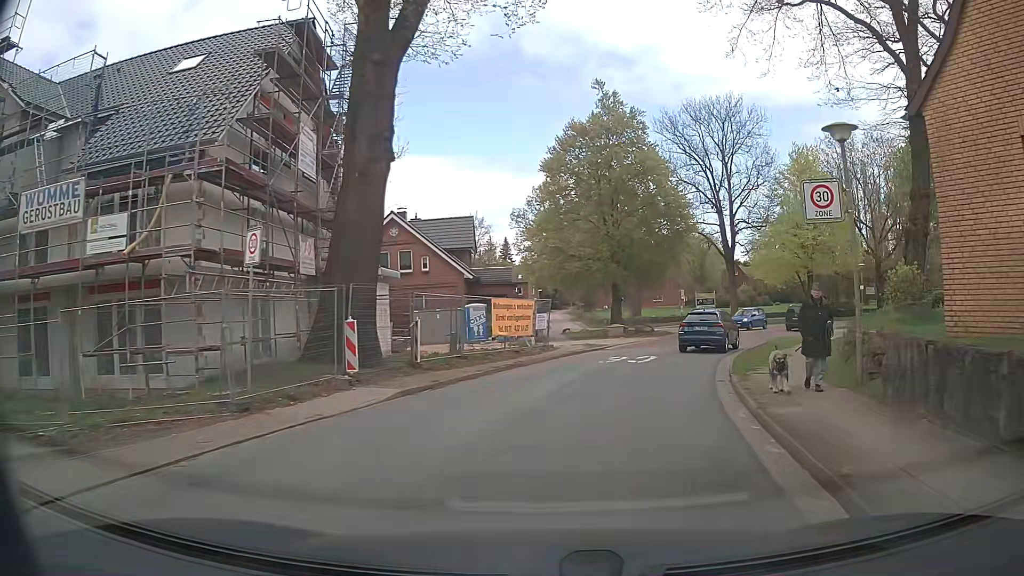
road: tertiary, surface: asphalt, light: Day
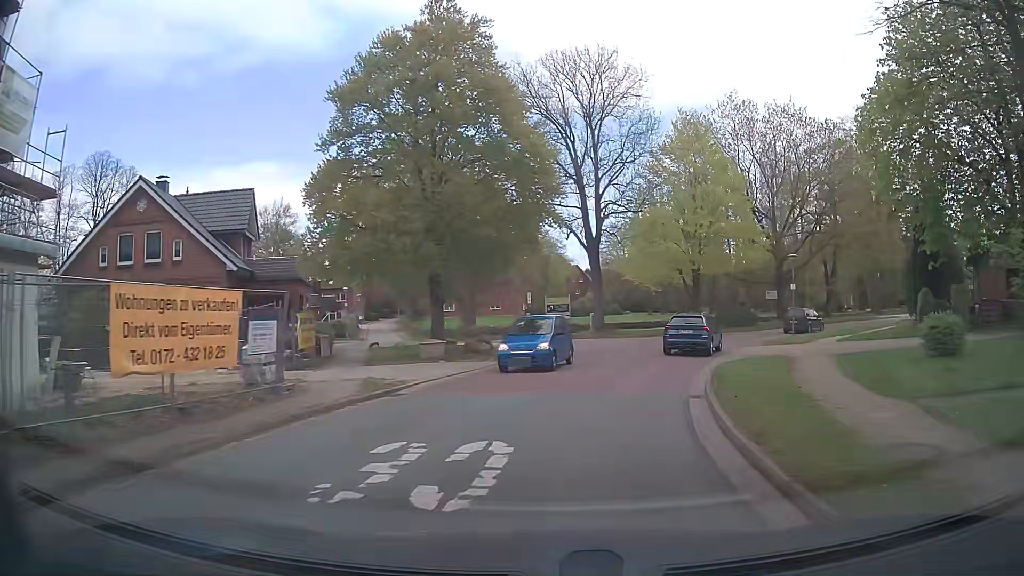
(+1.8, +14.2) m; +15°
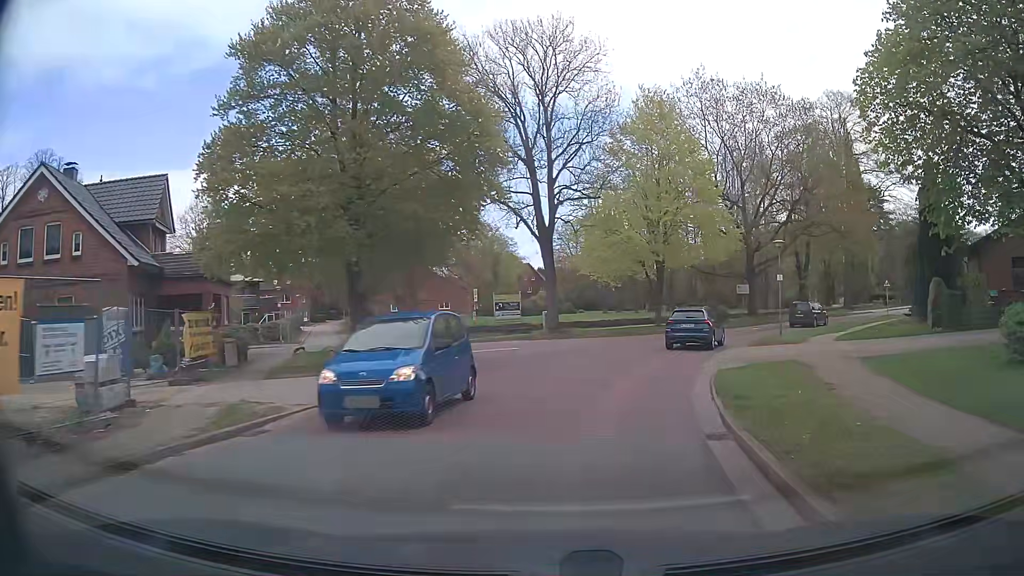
(+0.2, +4.8) m; +3°
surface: paving_stones
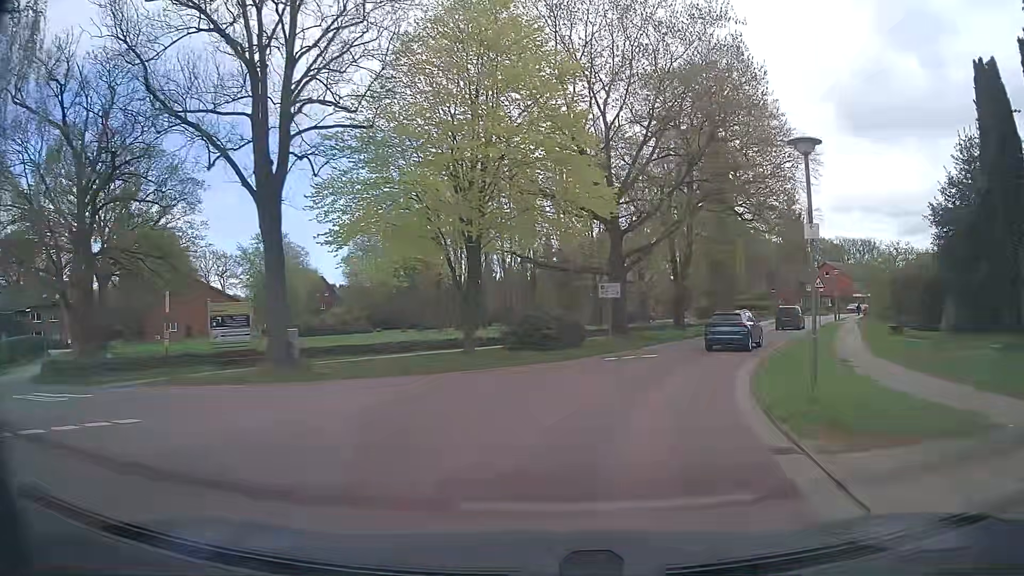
(+2.6, +18.9) m; +16°
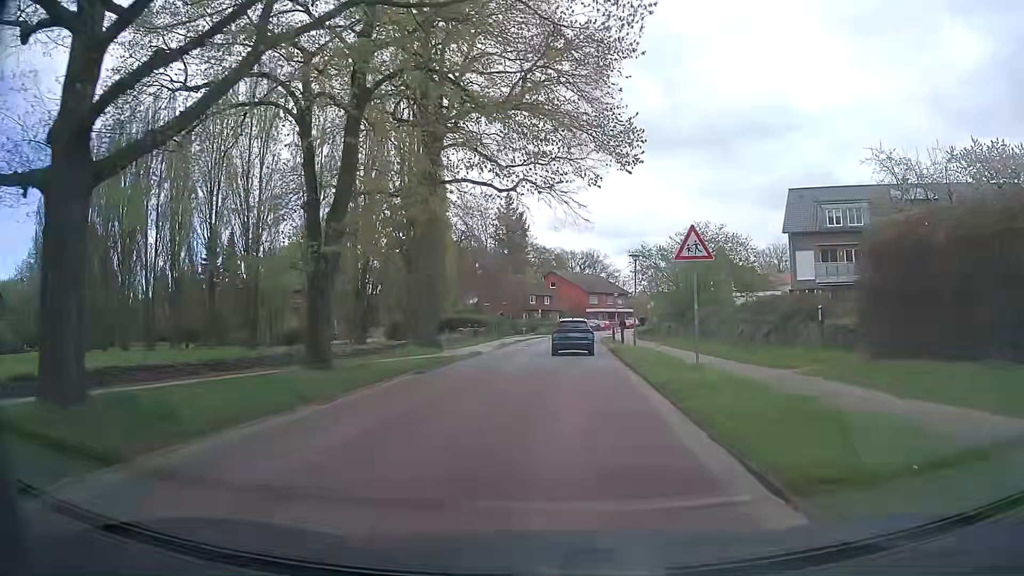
(+5.8, +23.9) m; +25°
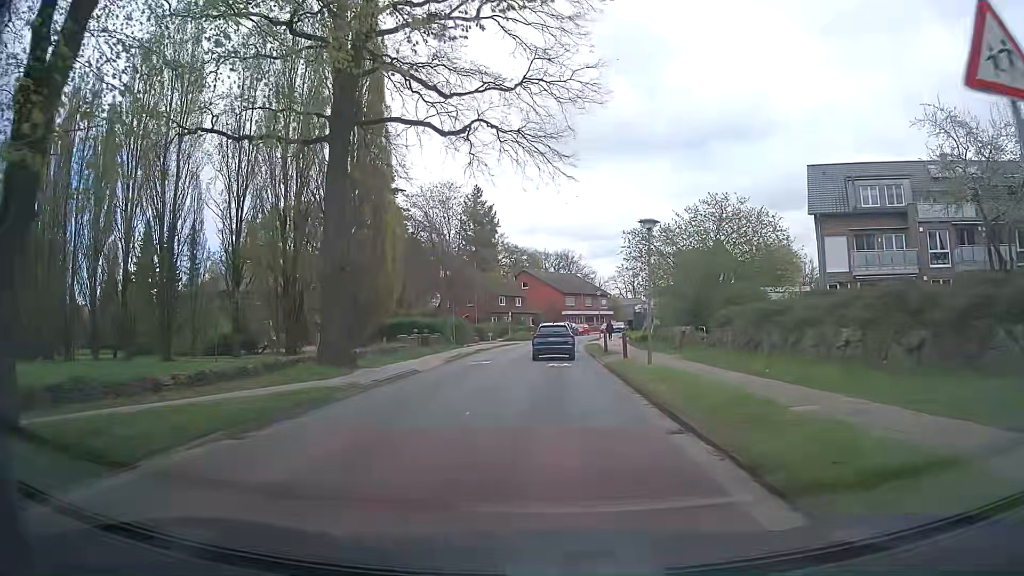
(+0.5, +10.9) m; +4°
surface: asphalt
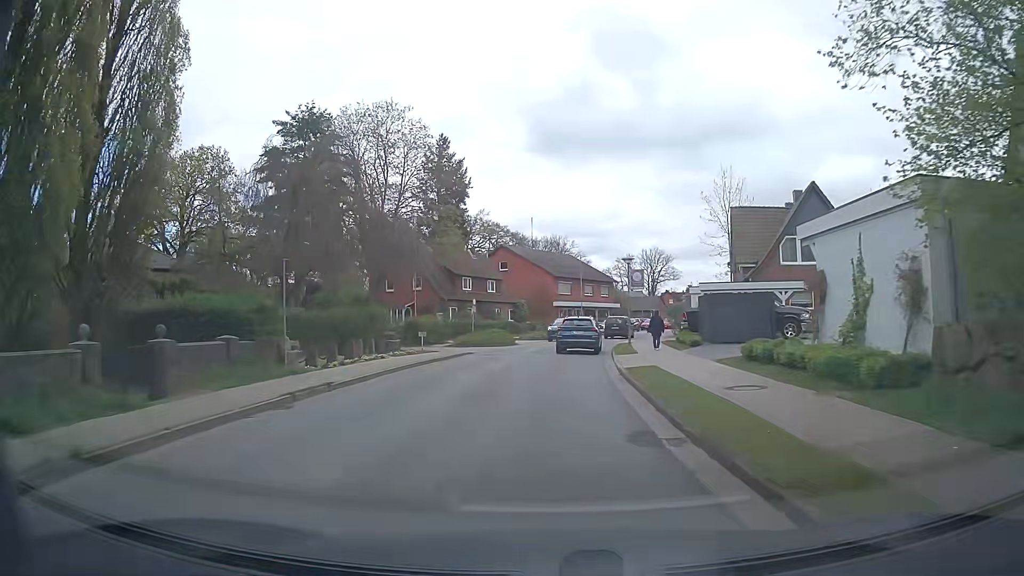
(+0.3, +28.1) m; +1°
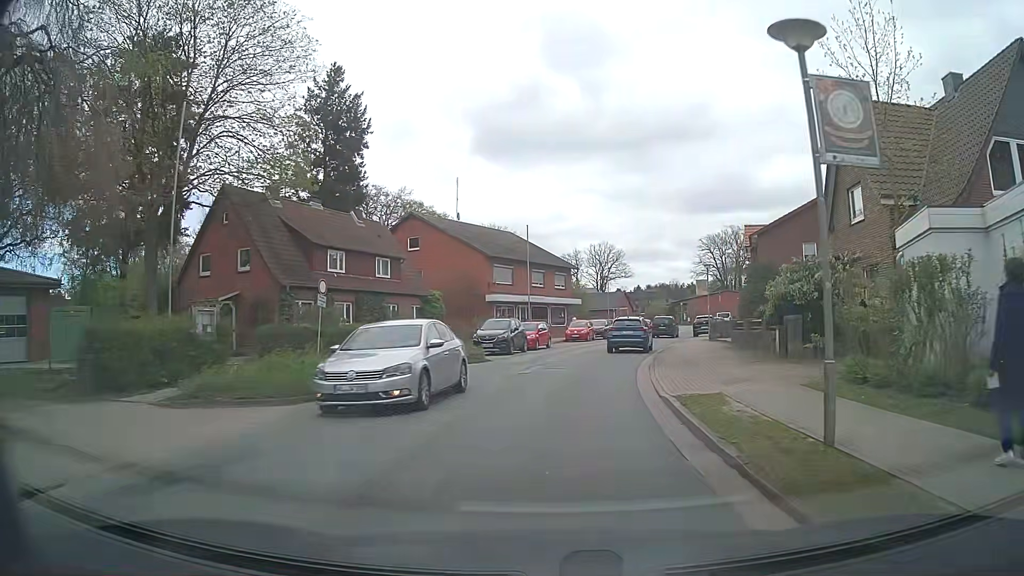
(+0.7, +25.5) m; +4°
(0, +10) (+2, +20) (+4, +30) (+6, +39) (+9, +49) (+12, +58) (+15, +68) (+18, +77) (+22, +87) (+25, +96) m
